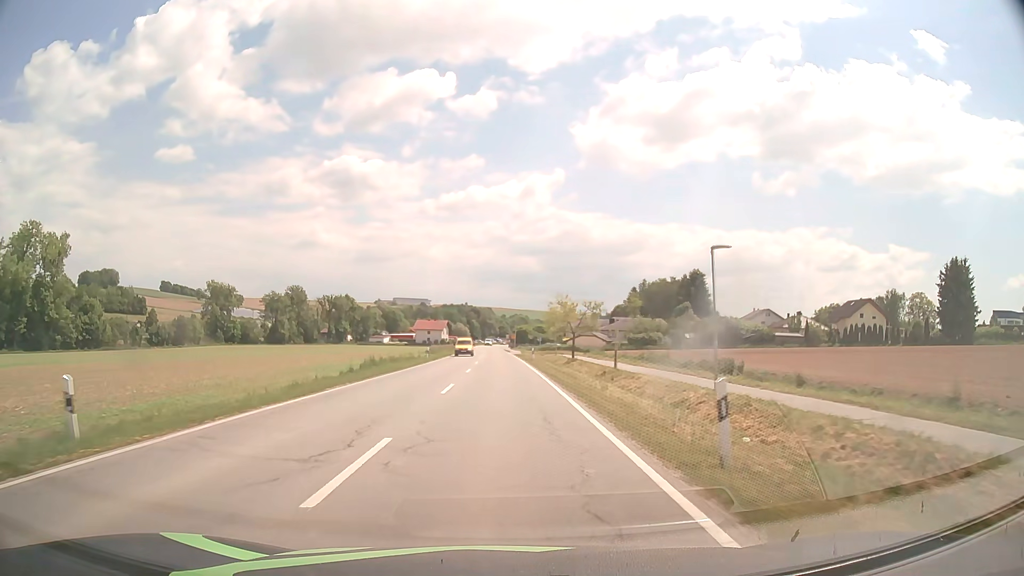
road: secondary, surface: asphalt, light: Day
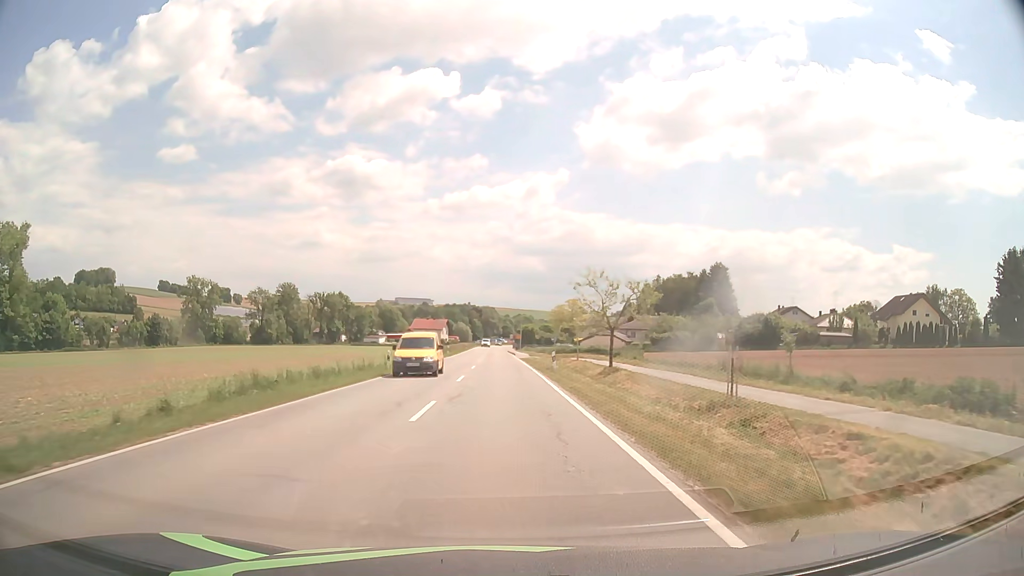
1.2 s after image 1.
(0.0, +18.2) m; 0°
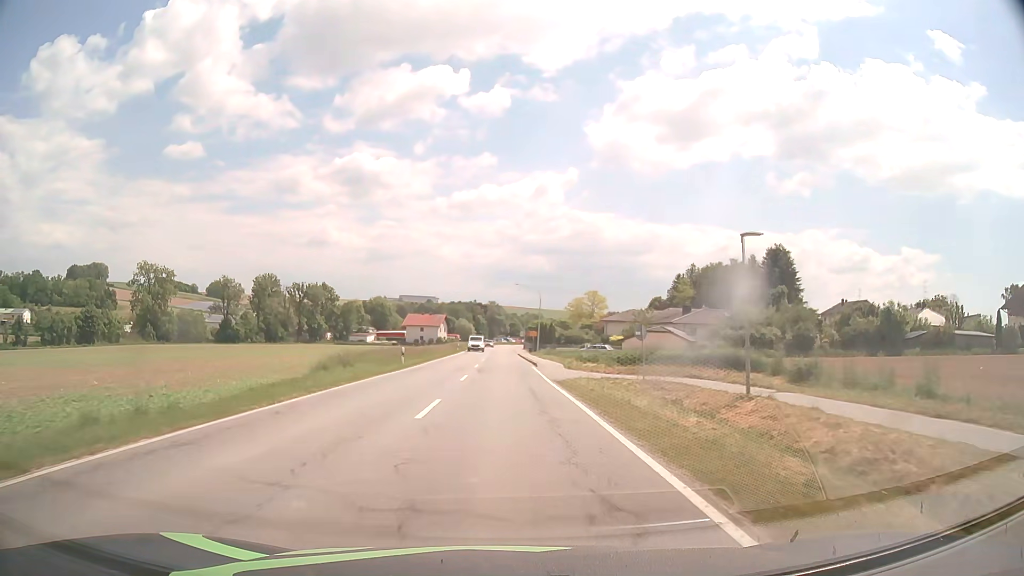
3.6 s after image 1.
(-0.3, +36.6) m; -1°
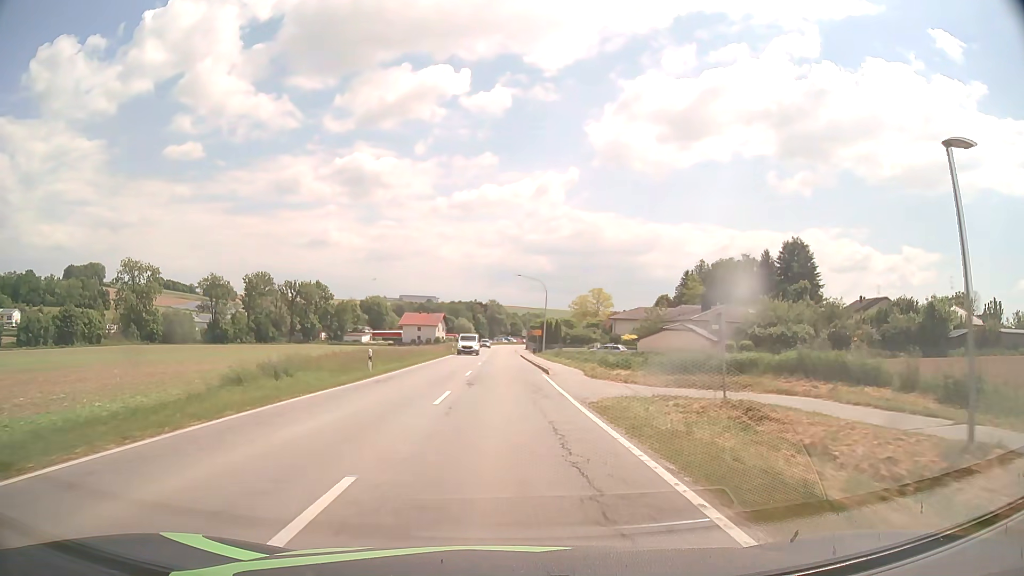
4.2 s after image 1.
(0.0, +9.2) m; 0°
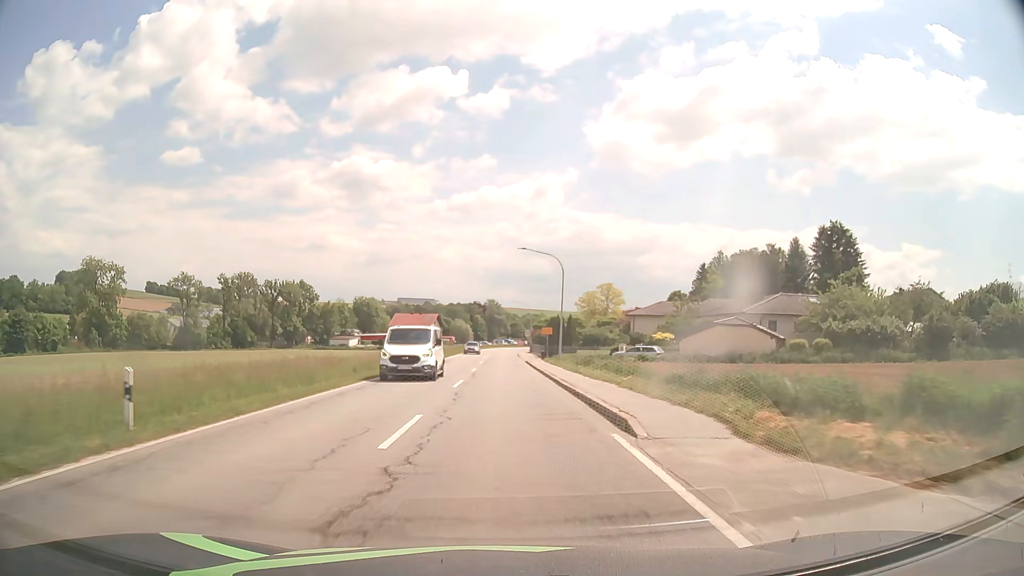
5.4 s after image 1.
(0.0, +18.3) m; 0°
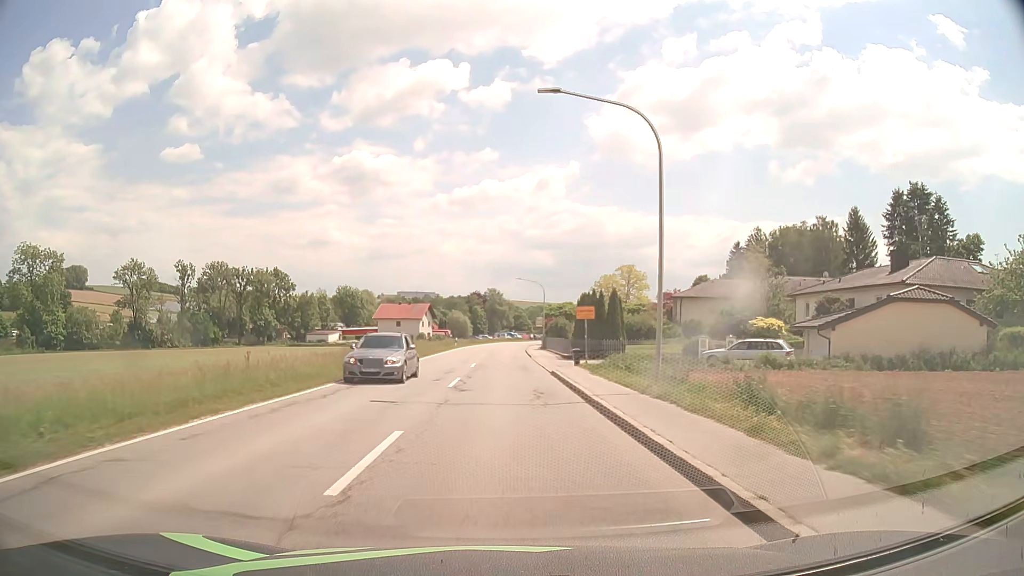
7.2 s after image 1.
(0.0, +26.9) m; 0°
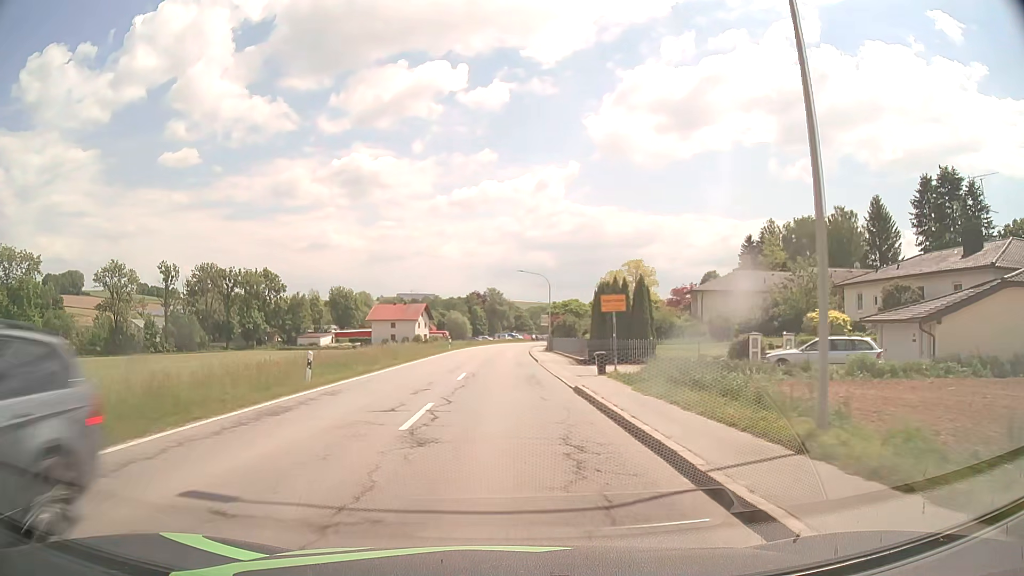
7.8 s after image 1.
(0.0, +8.5) m; 0°
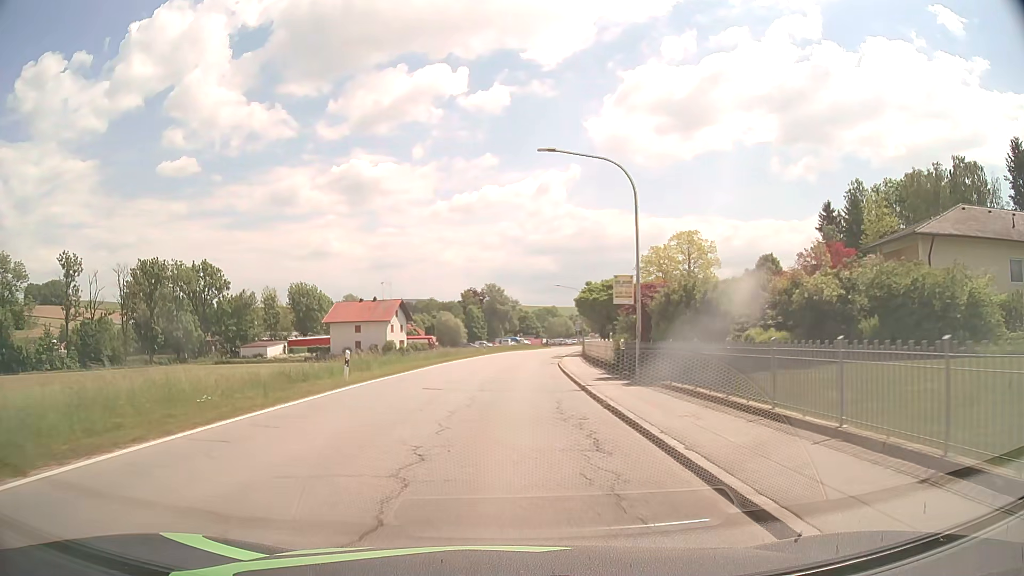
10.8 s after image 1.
(-0.2, +39.9) m; 0°
(0, +10) (0, +20) (+1, +30) (+1, +40) (+2, +50) (+3, +60) (+4, +70) (+5, +80) (+7, +90) (+9, +99) m
